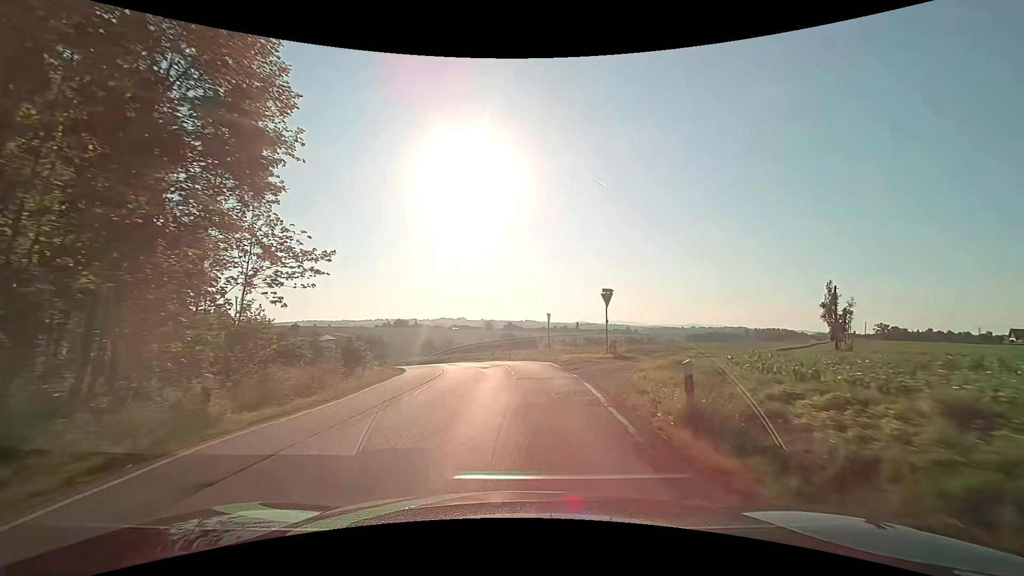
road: secondary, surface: asphalt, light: Day
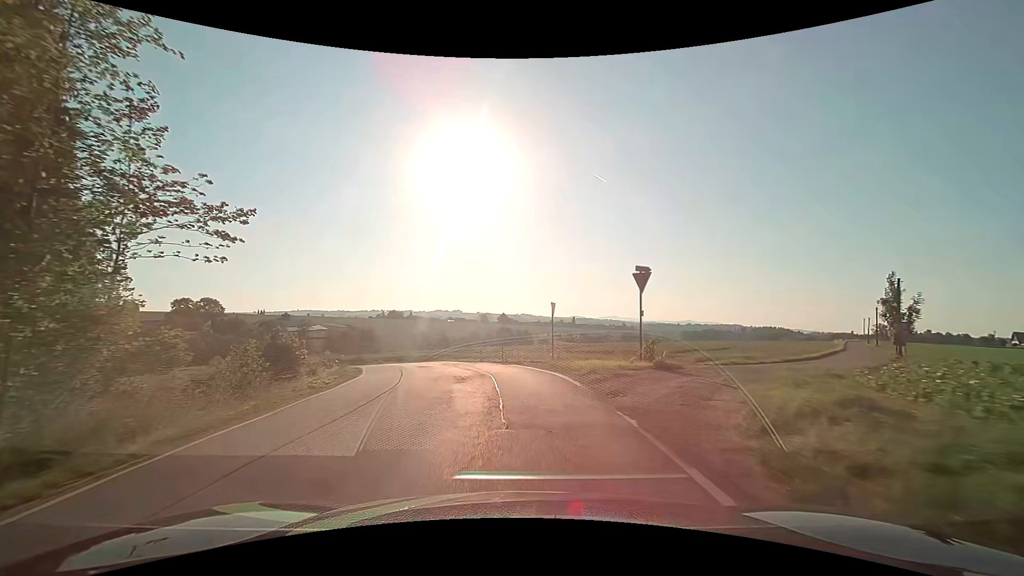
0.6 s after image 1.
(0.0, +7.7) m; +1°
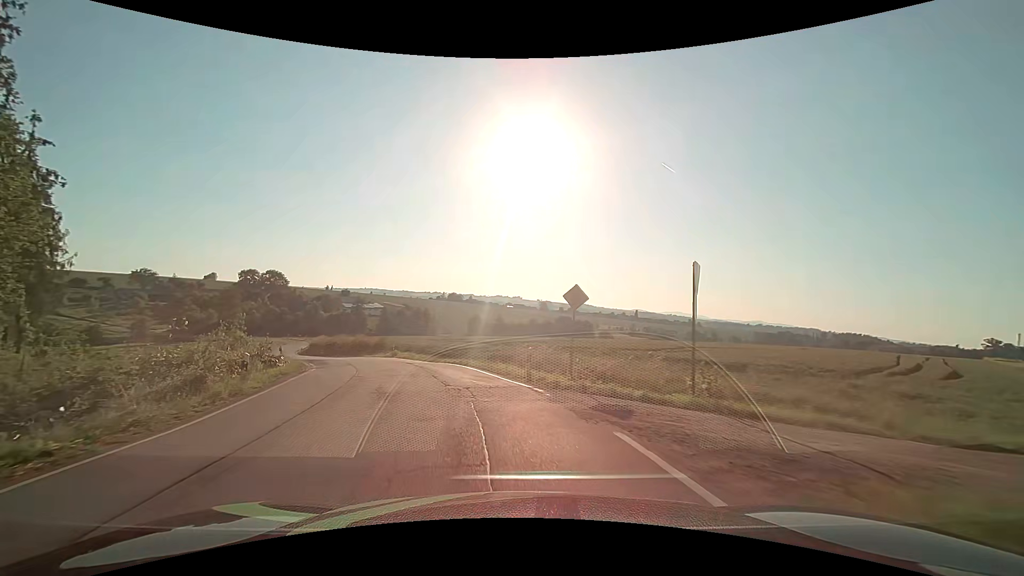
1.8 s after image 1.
(-0.5, +14.7) m; -6°
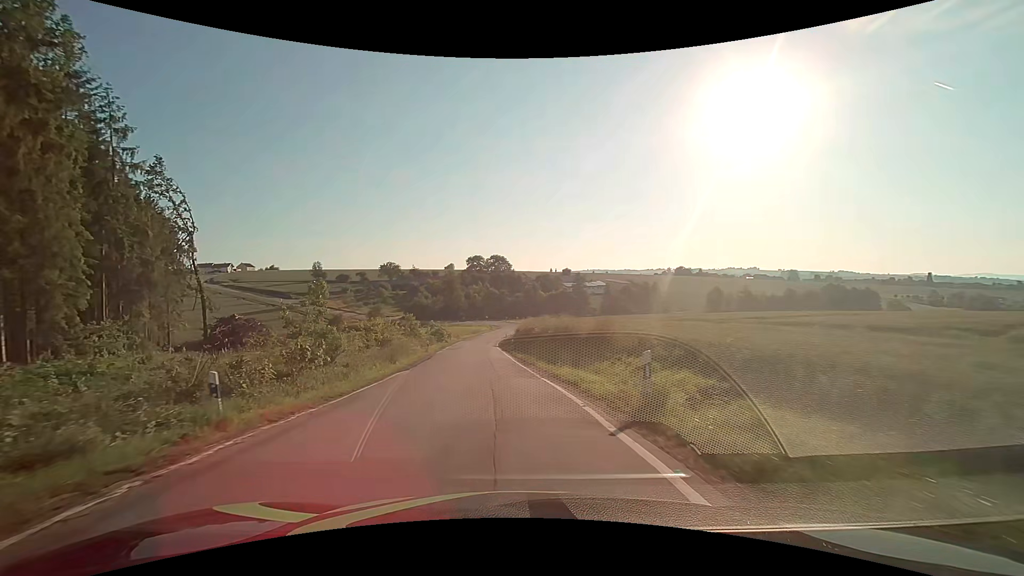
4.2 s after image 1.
(-6.6, +28.3) m; -25°
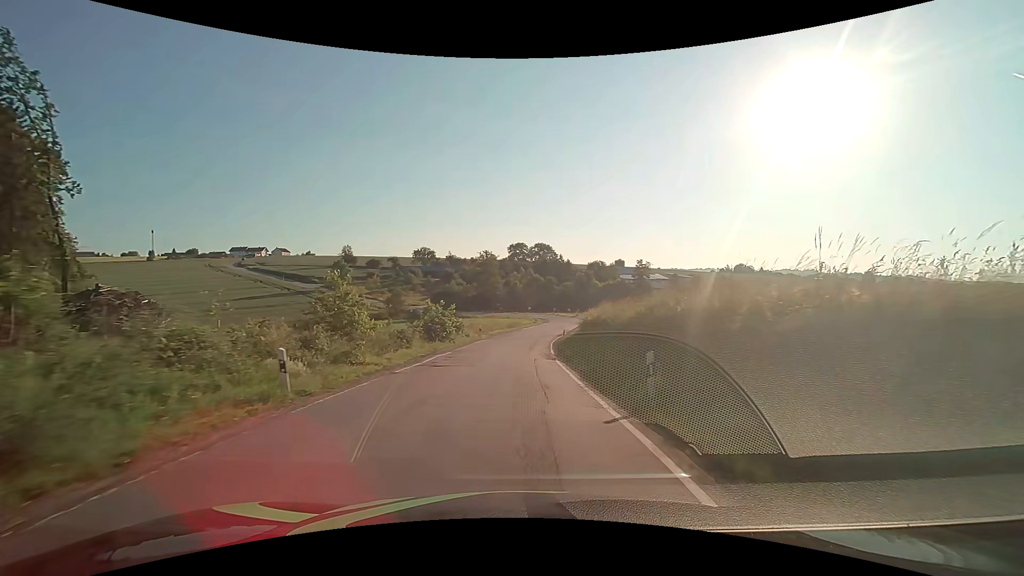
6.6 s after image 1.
(-2.2, +31.6) m; -5°
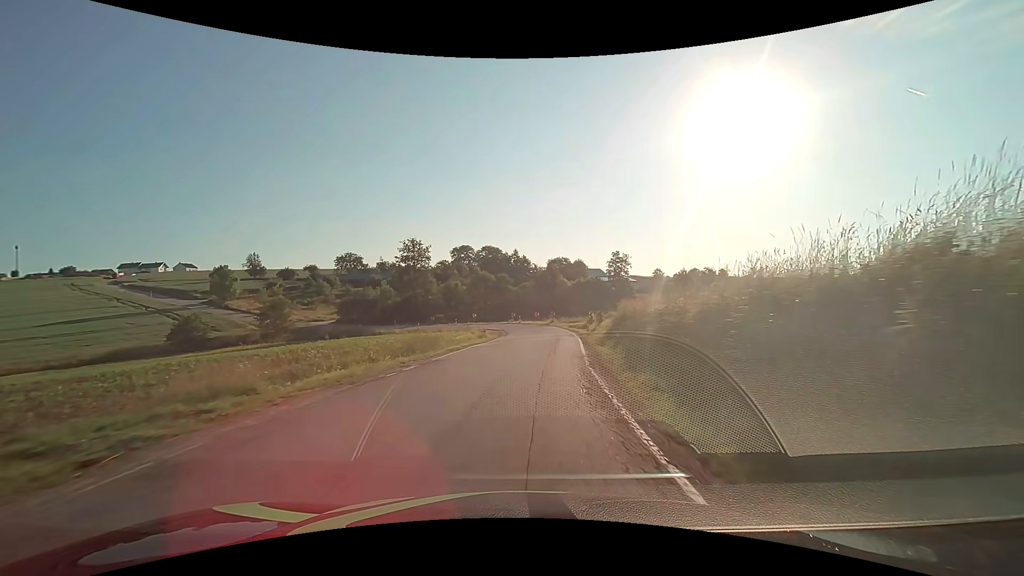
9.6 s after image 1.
(+1.4, +41.0) m; +5°
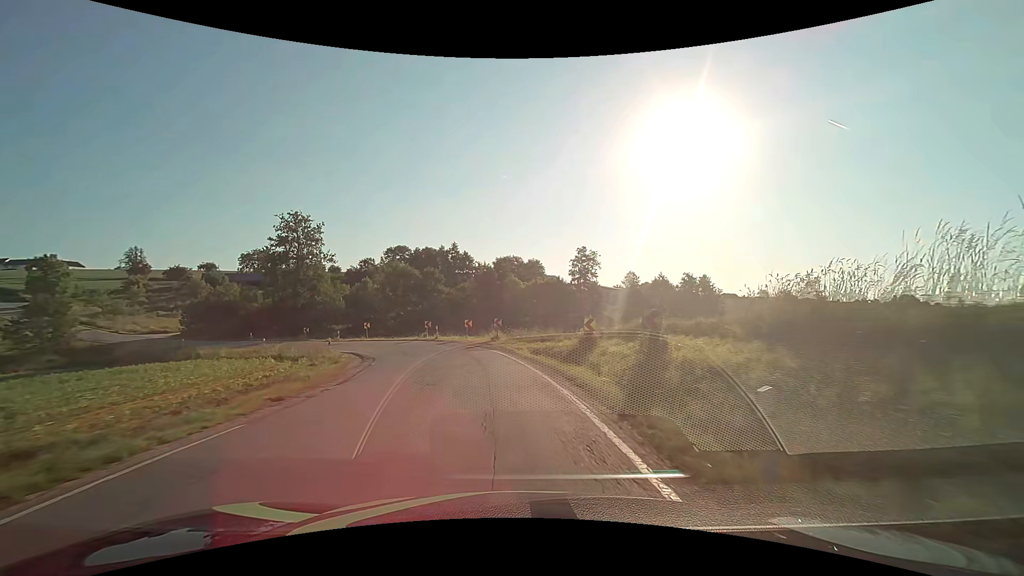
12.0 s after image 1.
(+2.4, +31.1) m; +6°
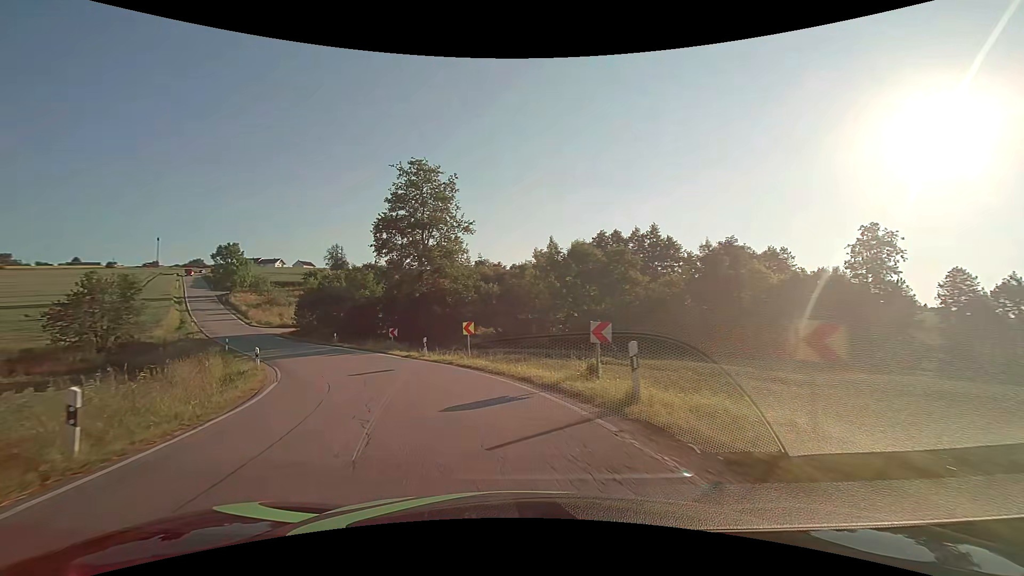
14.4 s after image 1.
(-3.9, +28.8) m; -21°
(-1, +10) (-4, +19) (-9, +28) (-15, +36) (-20, +45) (-26, +53) (-32, +61) (-38, +69) (-44, +77) (-50, +85) m
